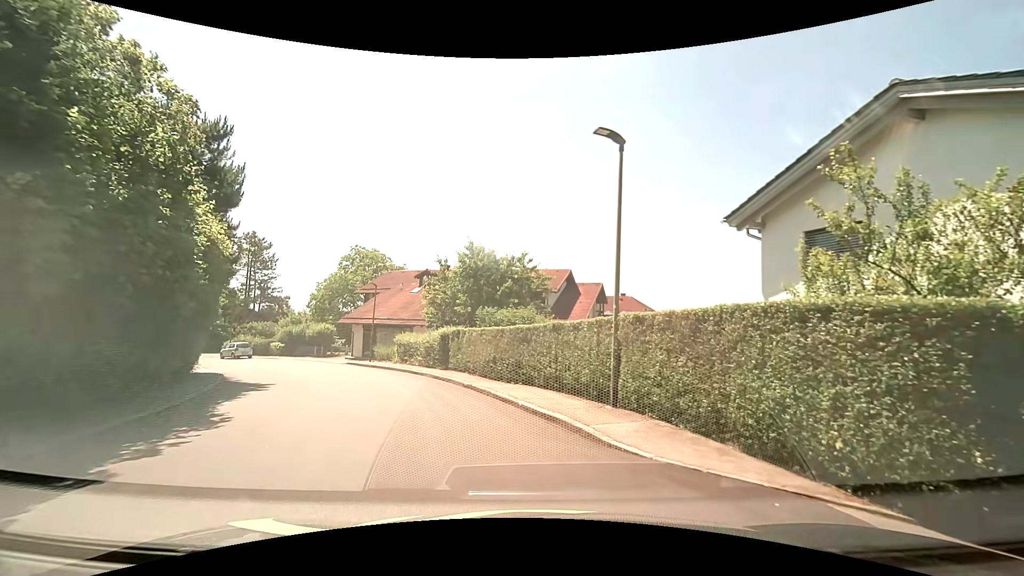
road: residential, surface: asphalt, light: Day
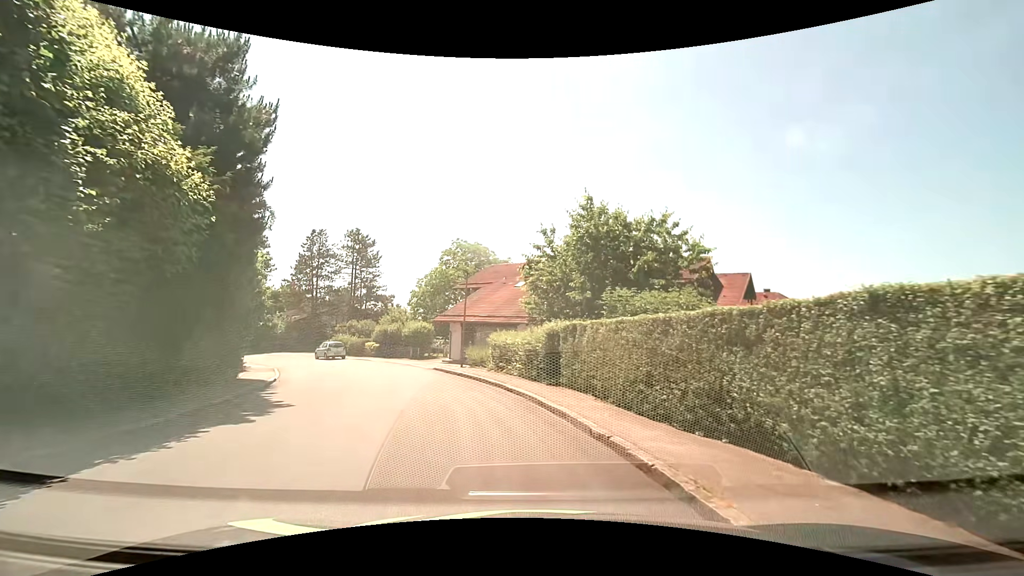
(-0.8, +7.8) m; -12°
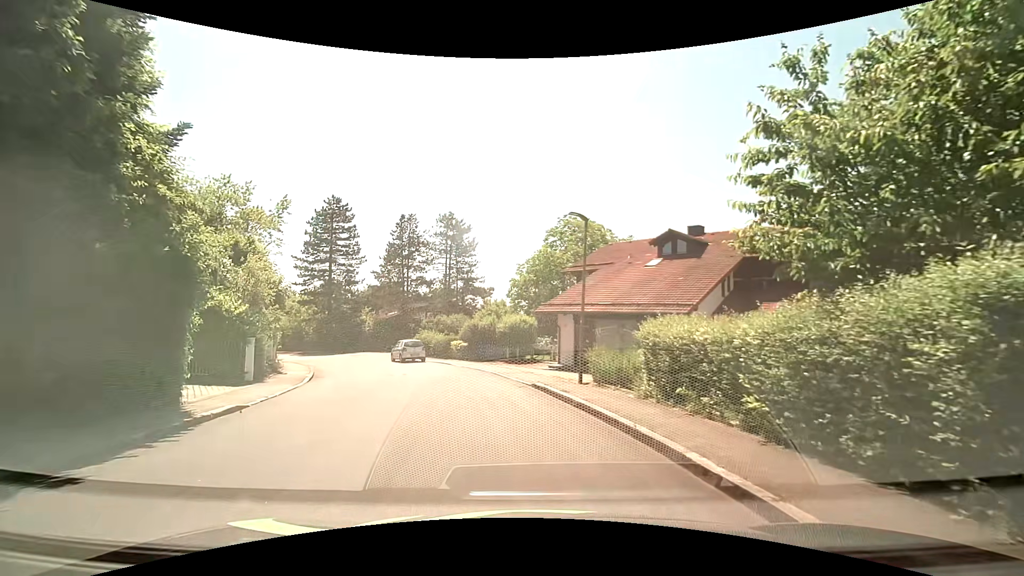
(-1.5, +11.1) m; -13°
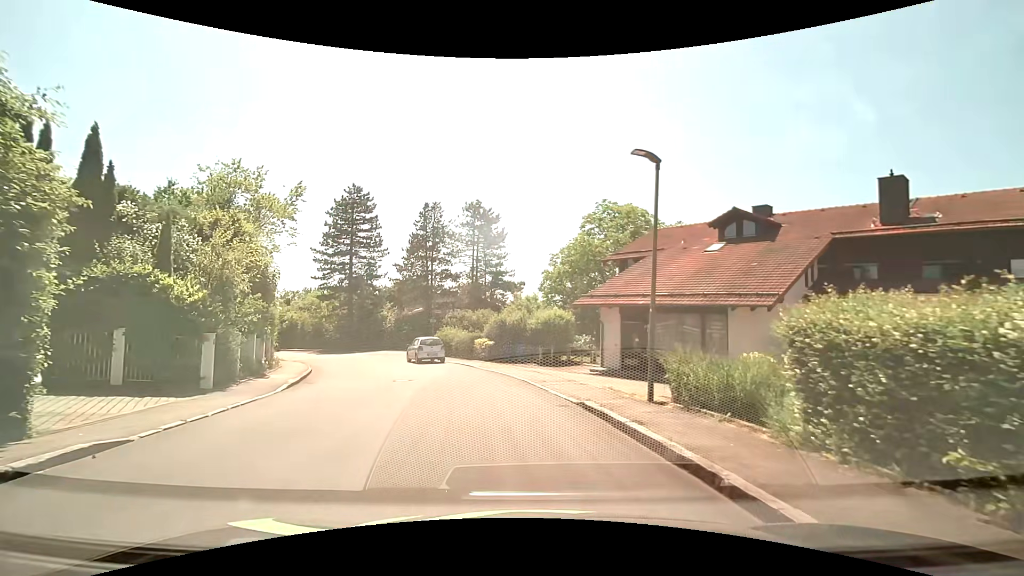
(-0.1, +4.8) m; -3°
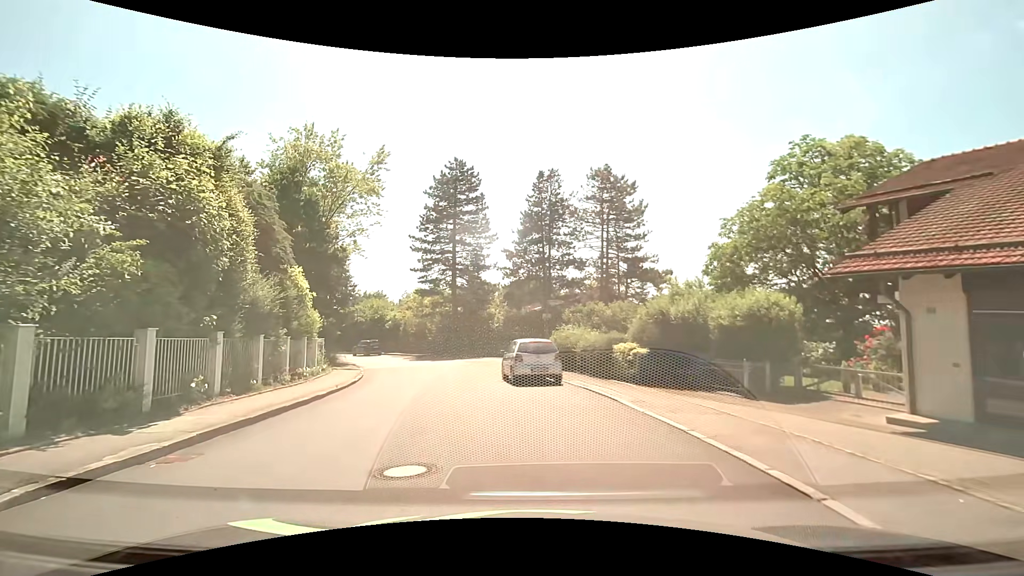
(-1.2, +12.2) m; -13°
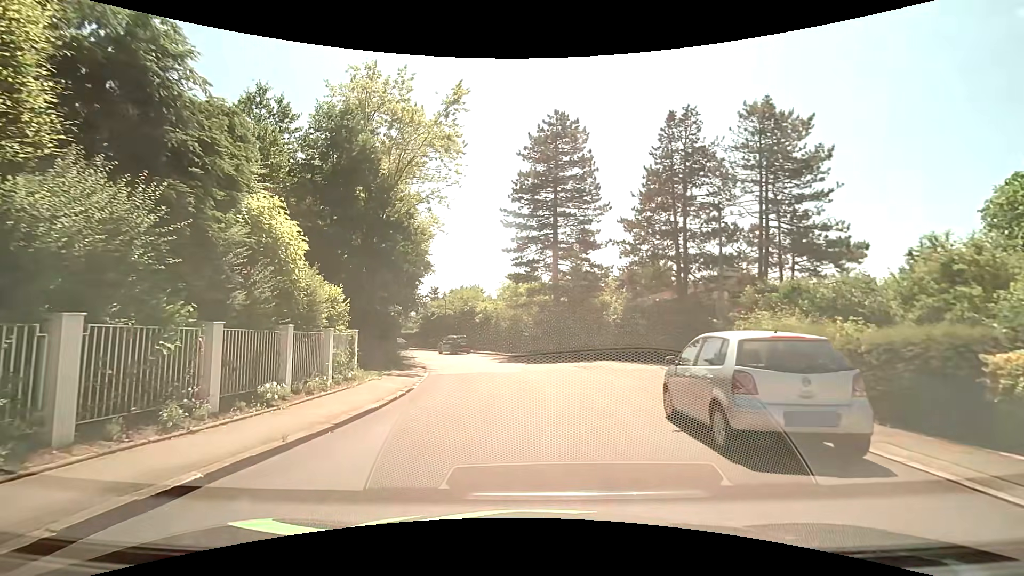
(-1.3, +9.7) m; -12°
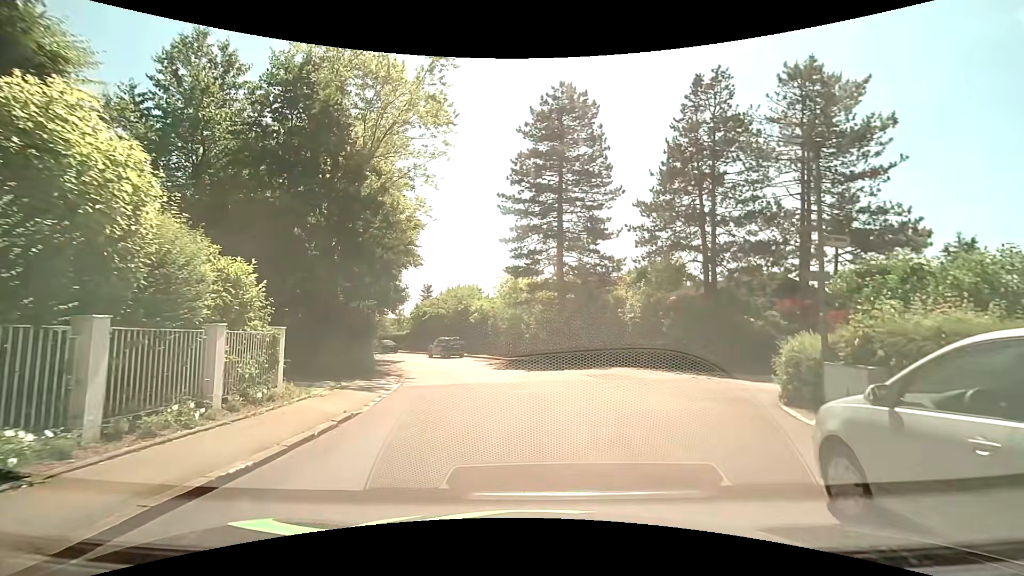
(-0.1, +4.7) m; -1°
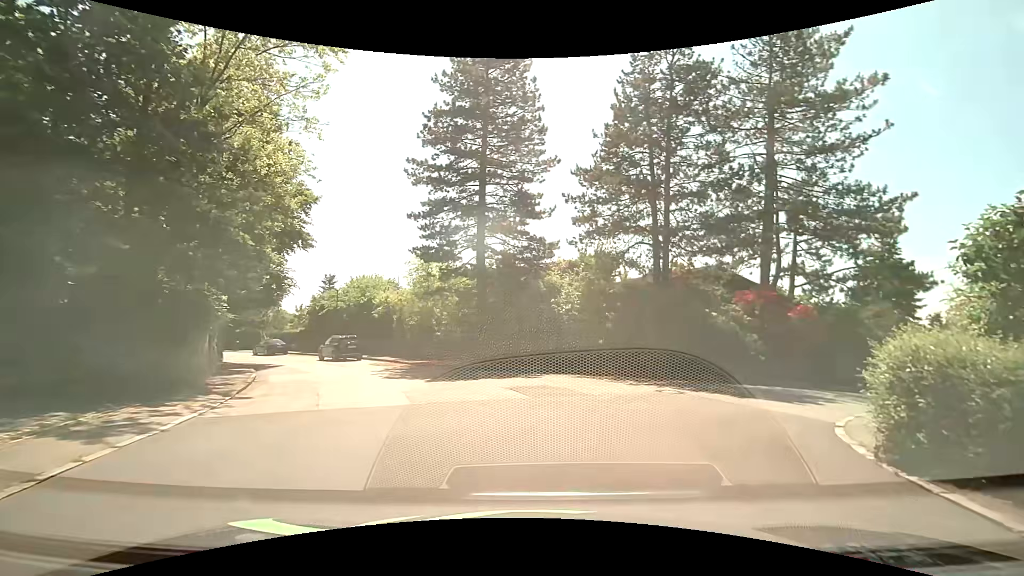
(+0.3, +6.0) m; +9°
(0, +10) (-4, +19) (-10, +27) (-17, +35) (-24, +42) (-31, +48) (-39, +54) (-48, +58) (-58, +61) (-68, +63) m
